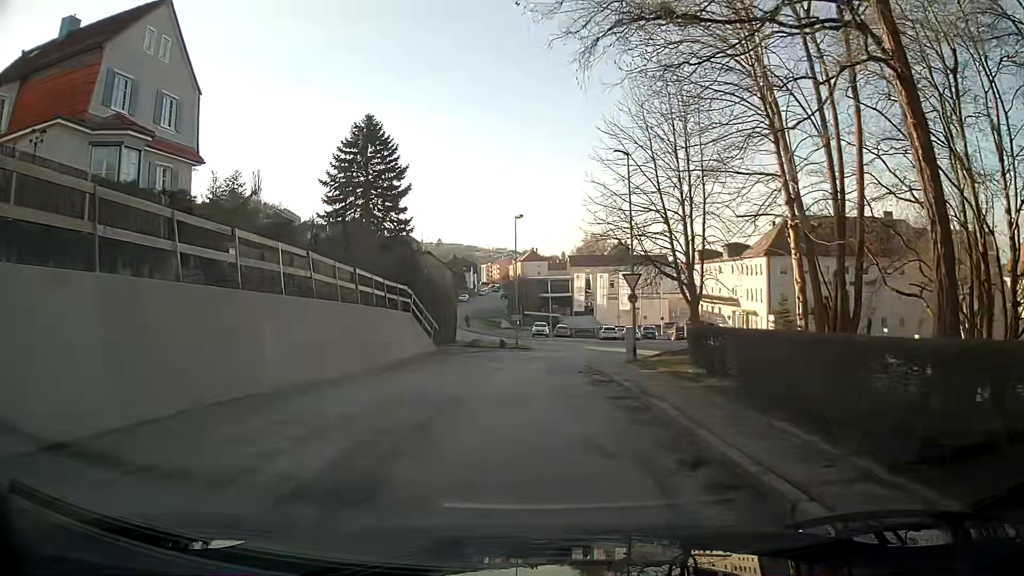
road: residential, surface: asphalt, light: Day
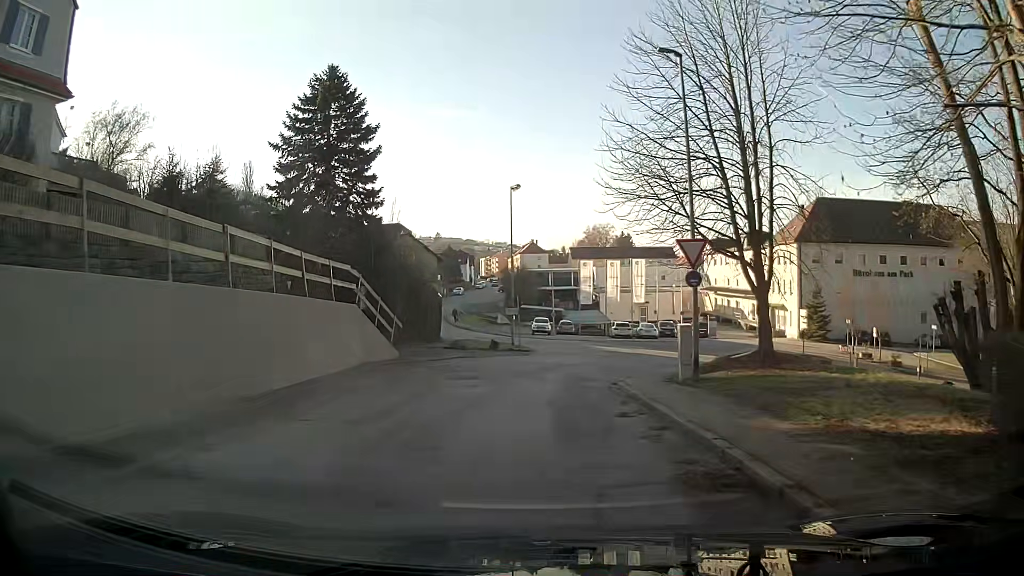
(0.0, +10.0) m; 0°
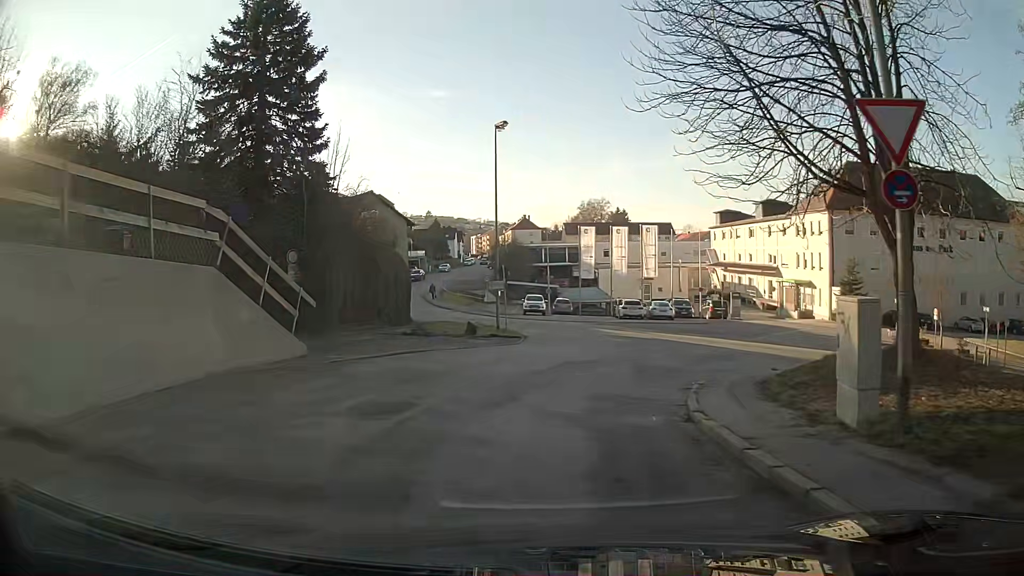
(+0.1, +9.8) m; +2°
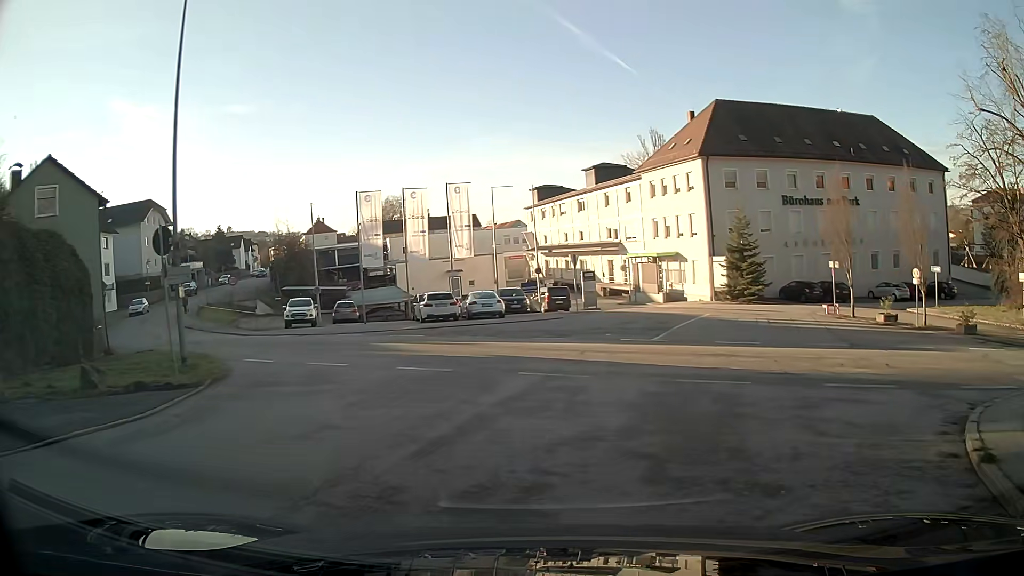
(+2.2, +16.3) m; +18°
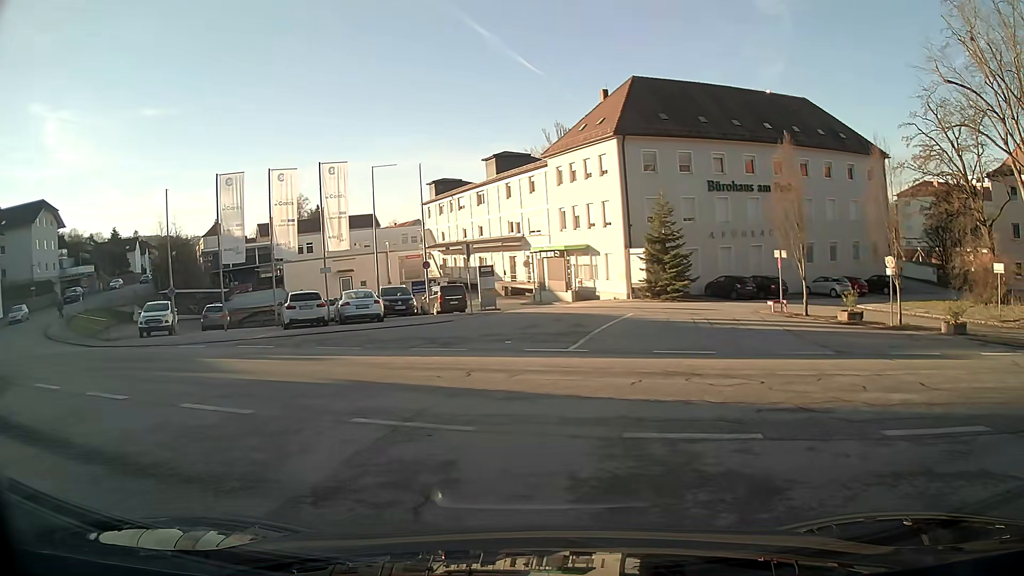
(+0.3, +5.5) m; +7°
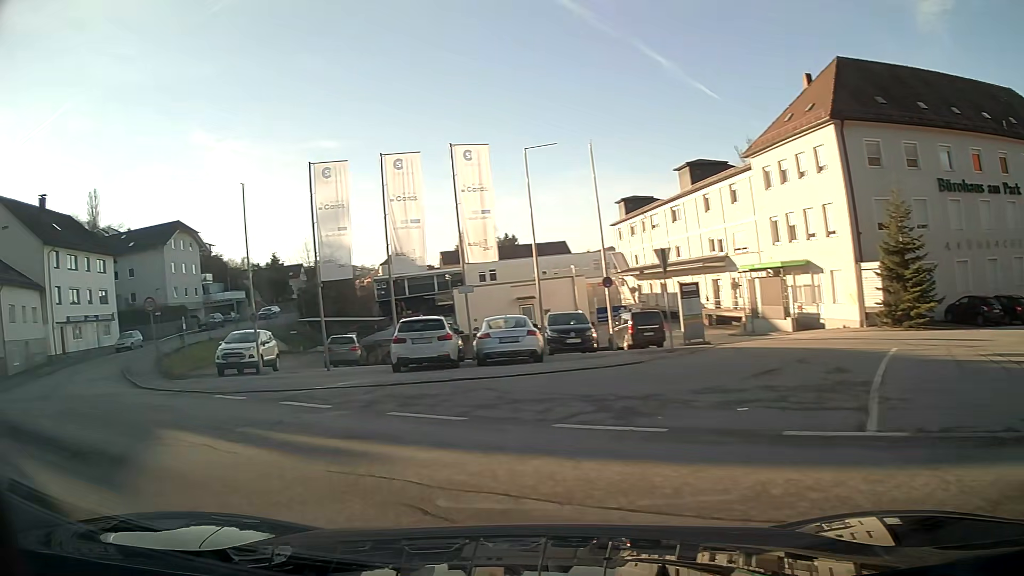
(-0.8, +8.8) m; -25°
